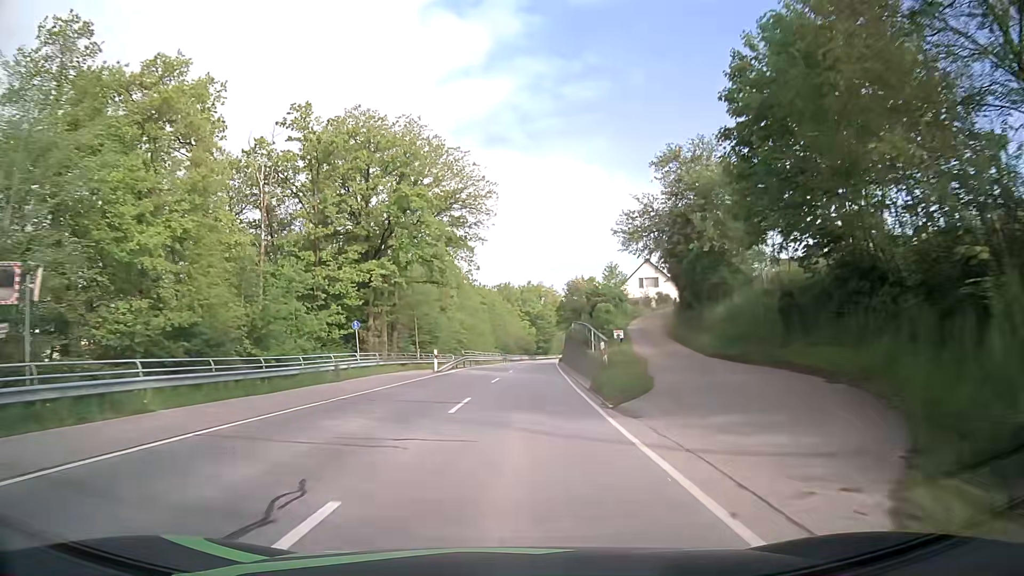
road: secondary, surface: asphalt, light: Day
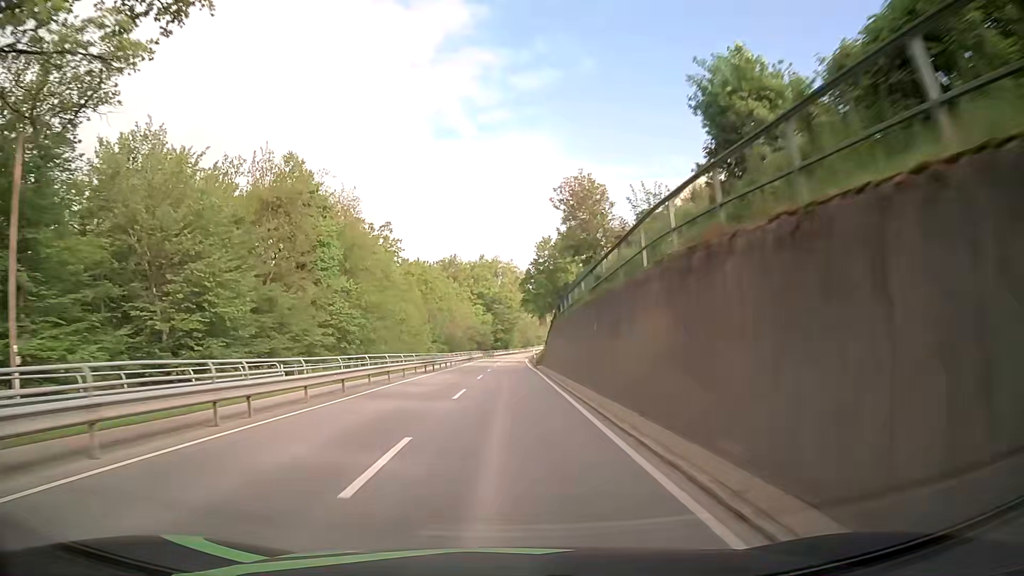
(+2.0, +43.8) m; +4°
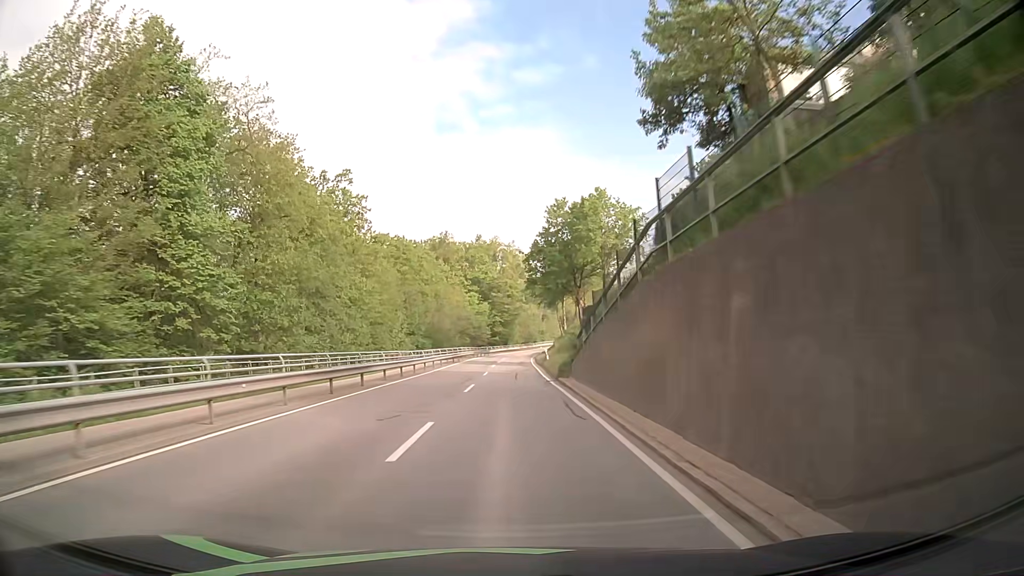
(-0.1, +22.1) m; 0°
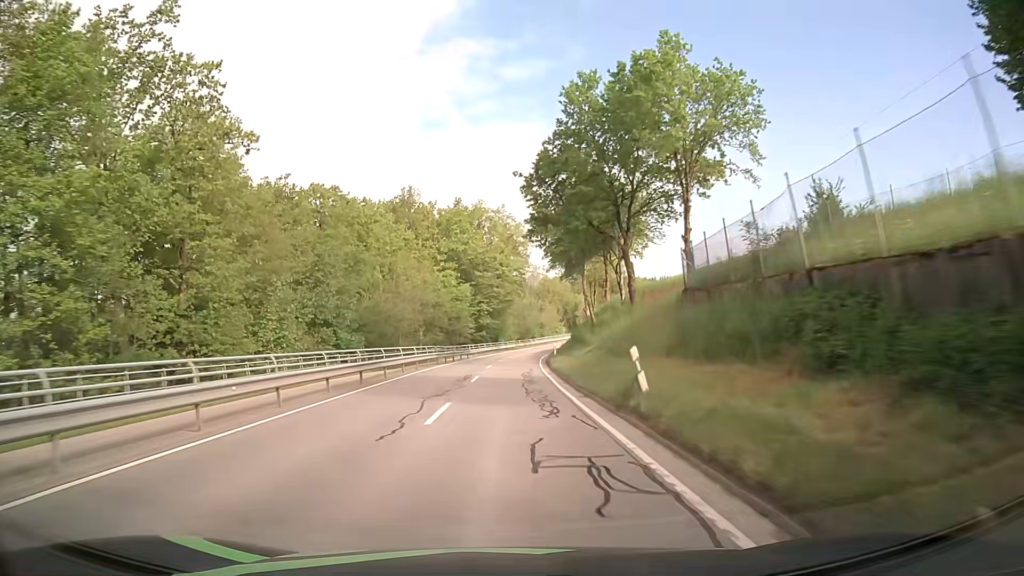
(+0.1, +32.7) m; +1°
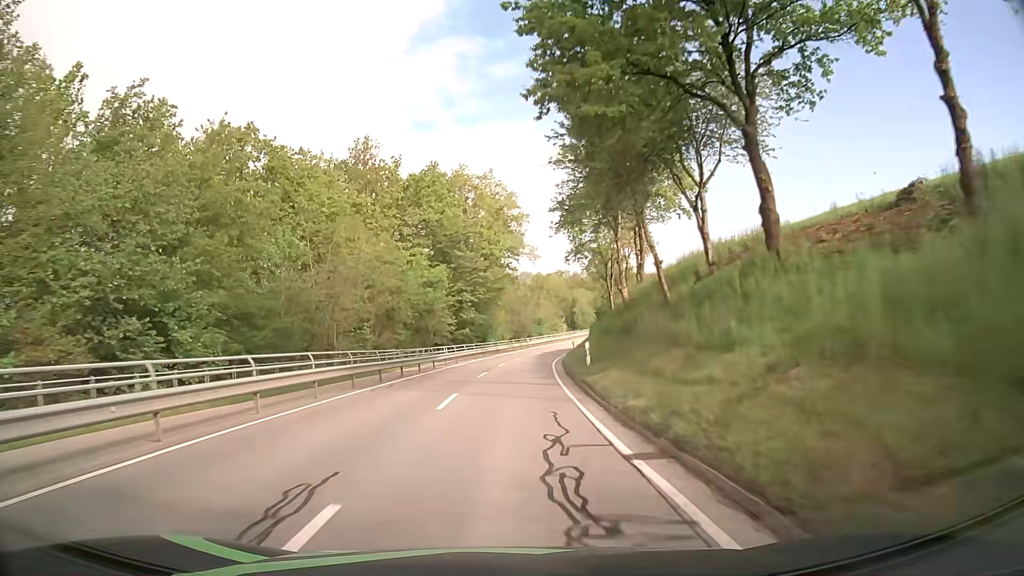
(0.0, +21.6) m; 0°
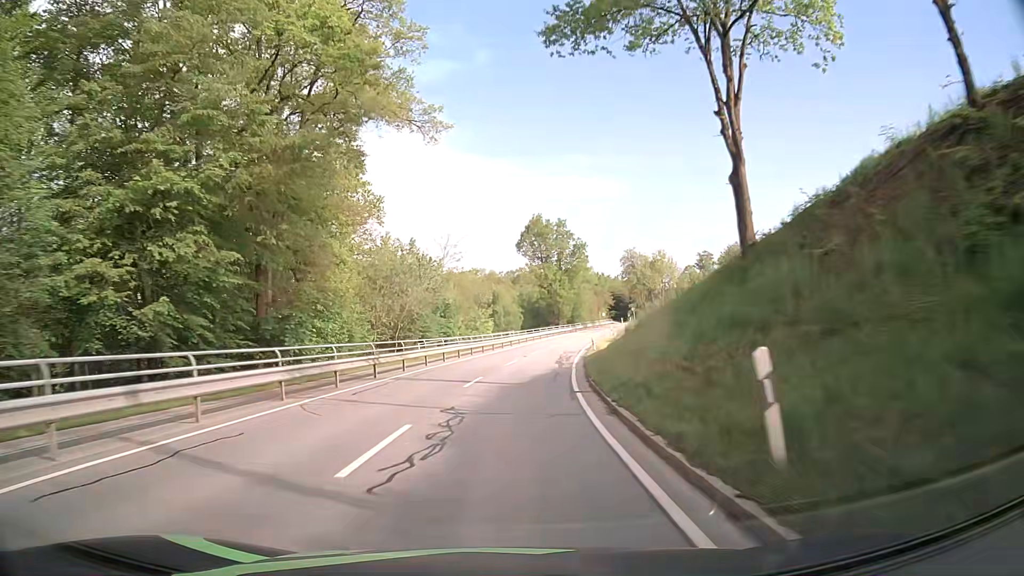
(+2.6, +53.8) m; +7°
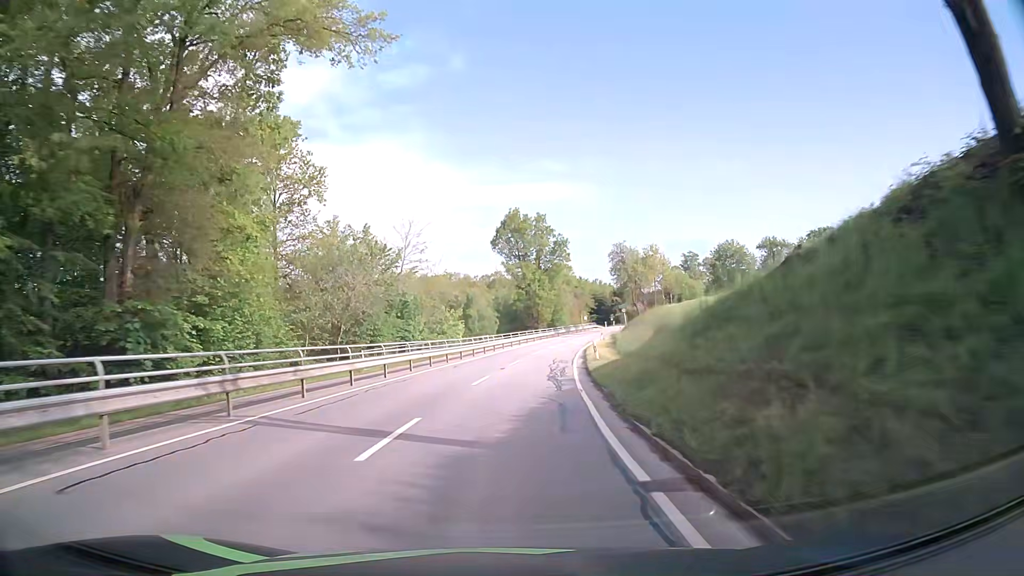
(+0.2, +10.7) m; +2°
